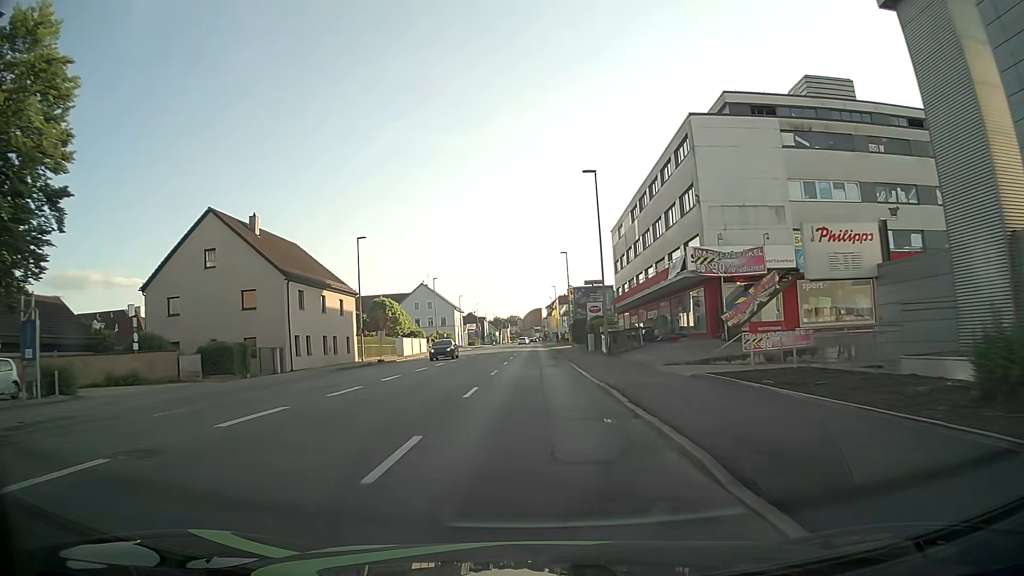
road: tertiary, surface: asphalt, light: Day
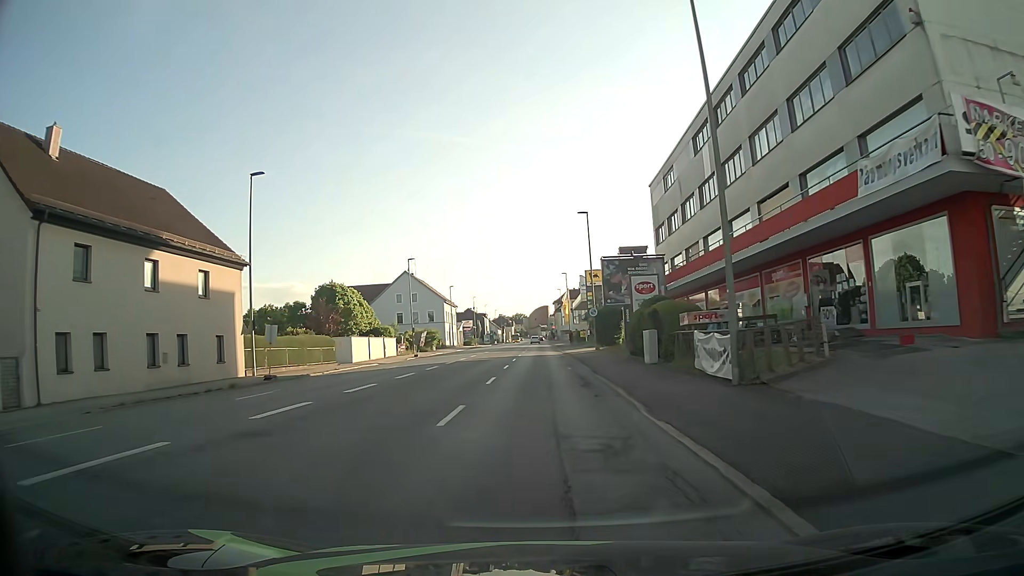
(-0.1, +23.0) m; 0°
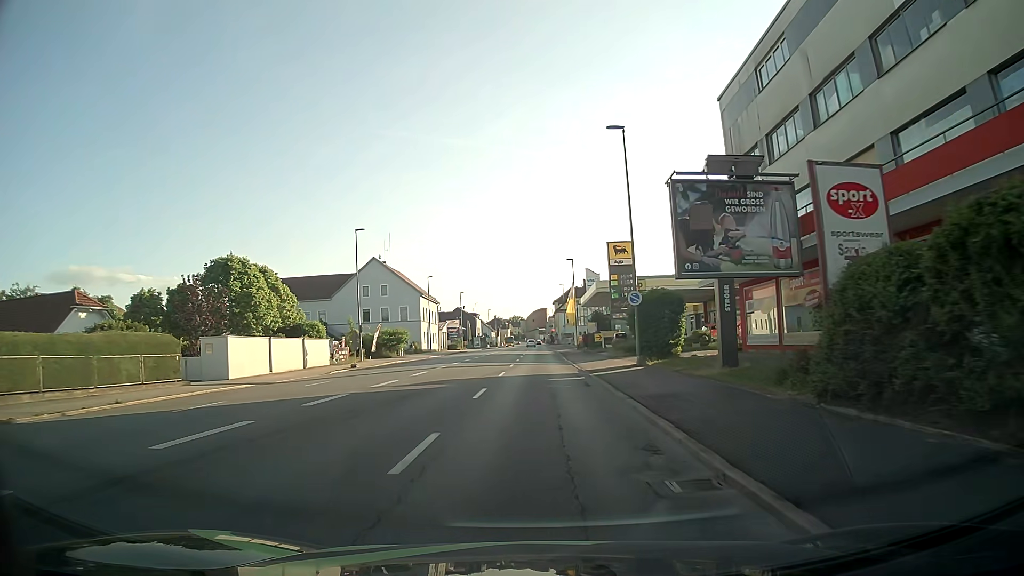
(0.0, +21.5) m; 0°
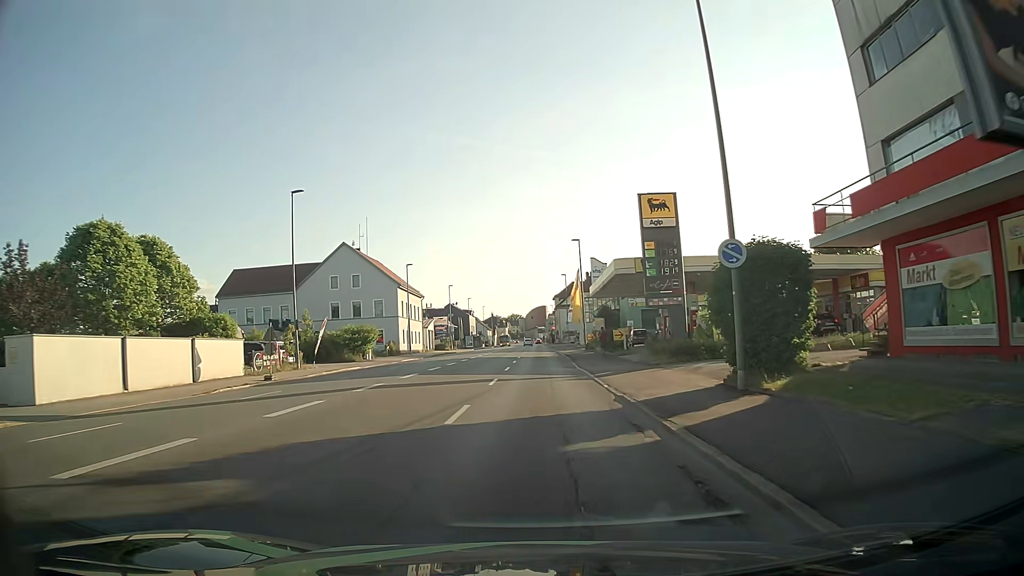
(+0.1, +14.2) m; +1°
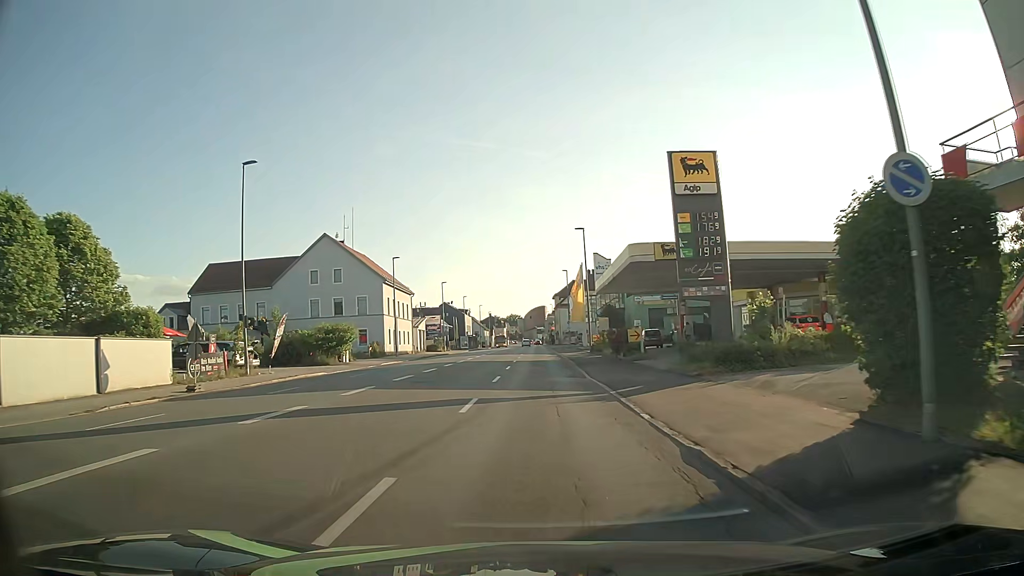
(-0.1, +7.1) m; 0°
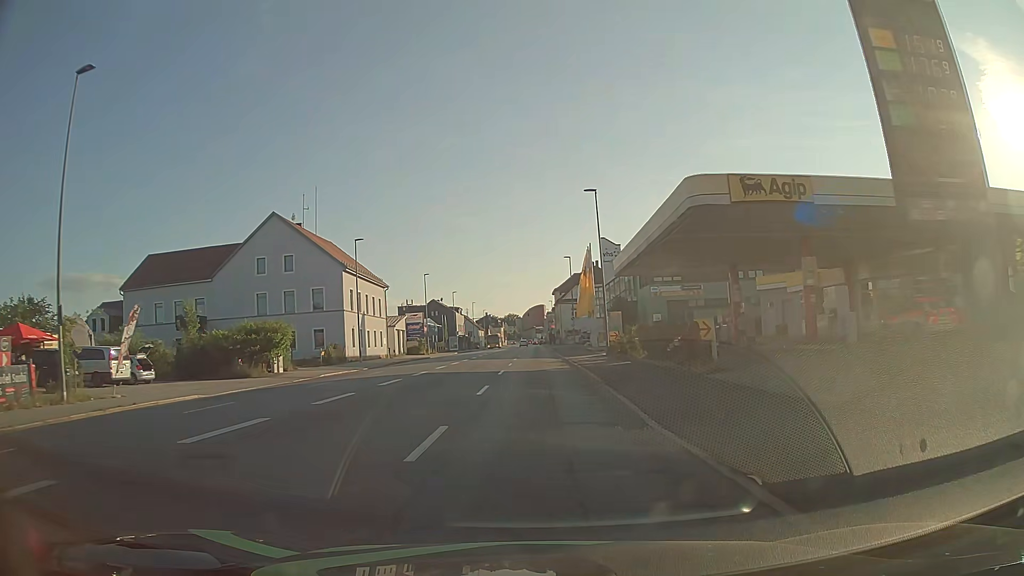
(0.0, +14.2) m; 0°
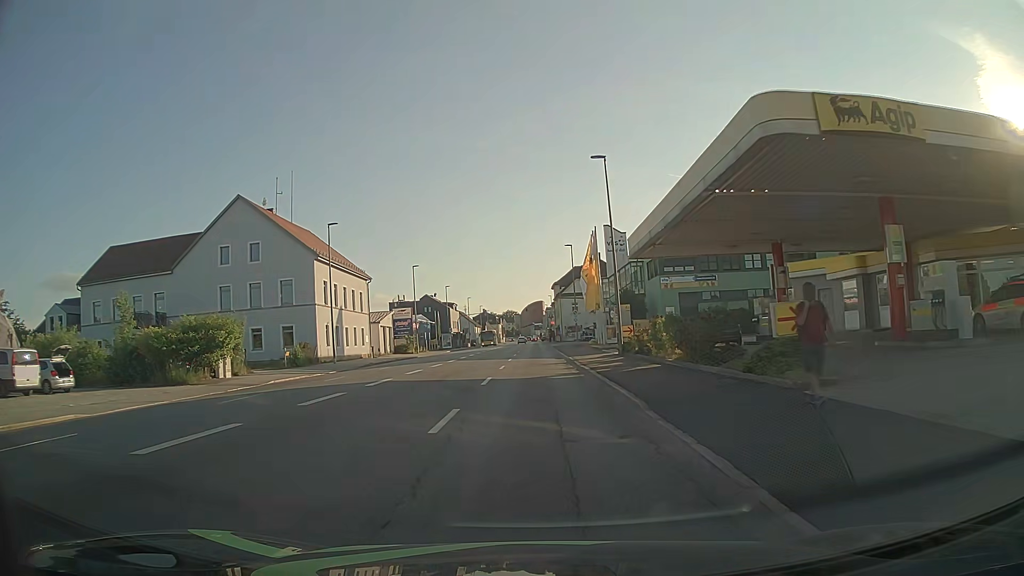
(0.0, +7.1) m; -1°
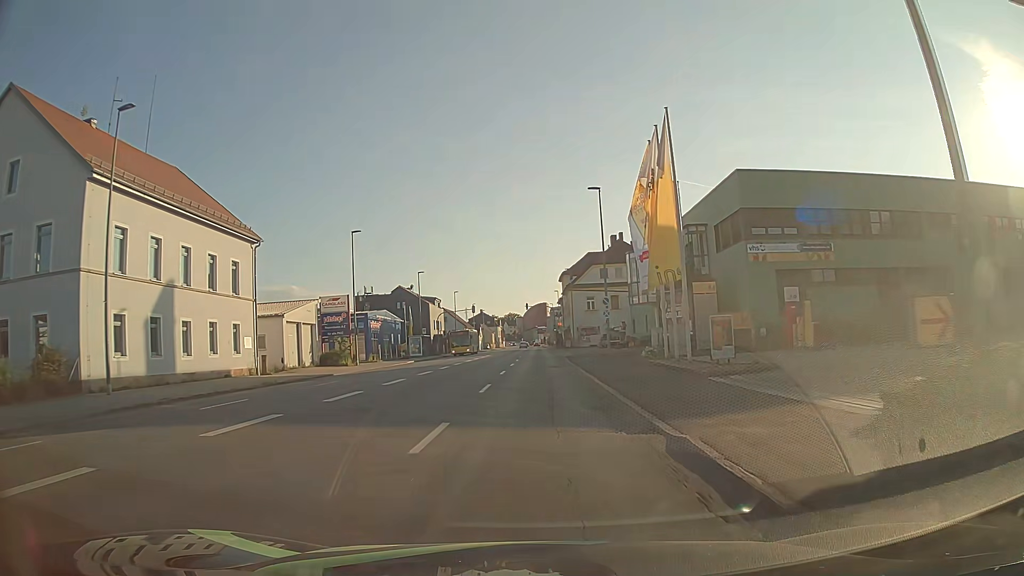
(+0.4, +28.2) m; +1°
(0, +10) (0, +20) (0, +30) (0, +40) (0, +50) (0, +60) (0, +70) (0, +80) (0, +90) (0, +100) m
